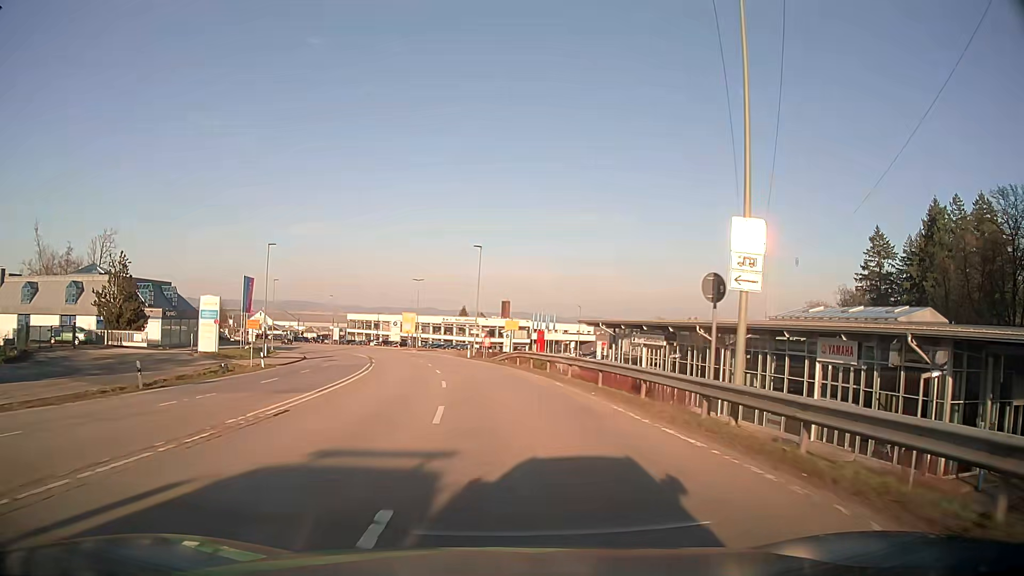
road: secondary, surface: asphalt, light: Day
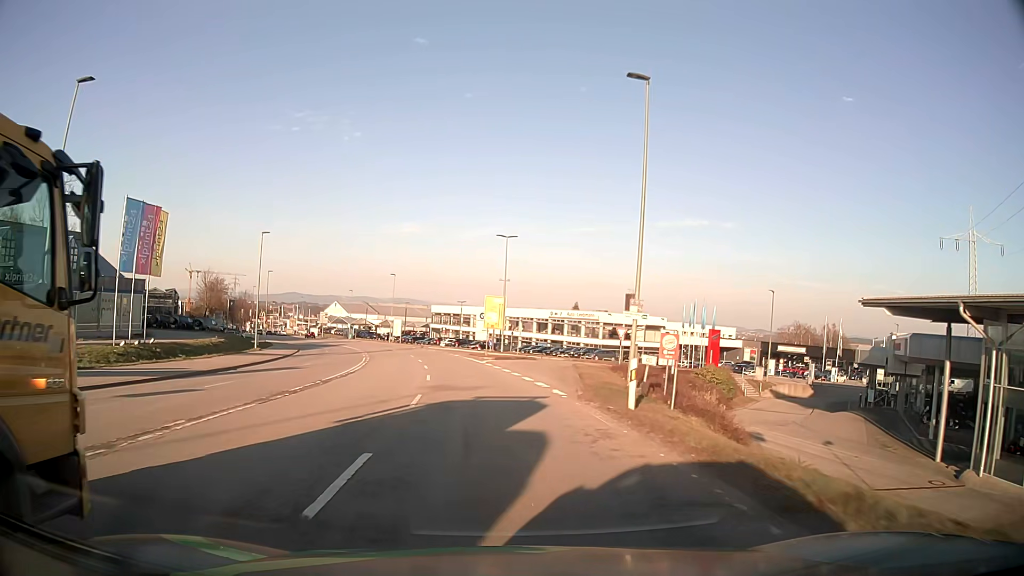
(-3.1, +41.9) m; -9°
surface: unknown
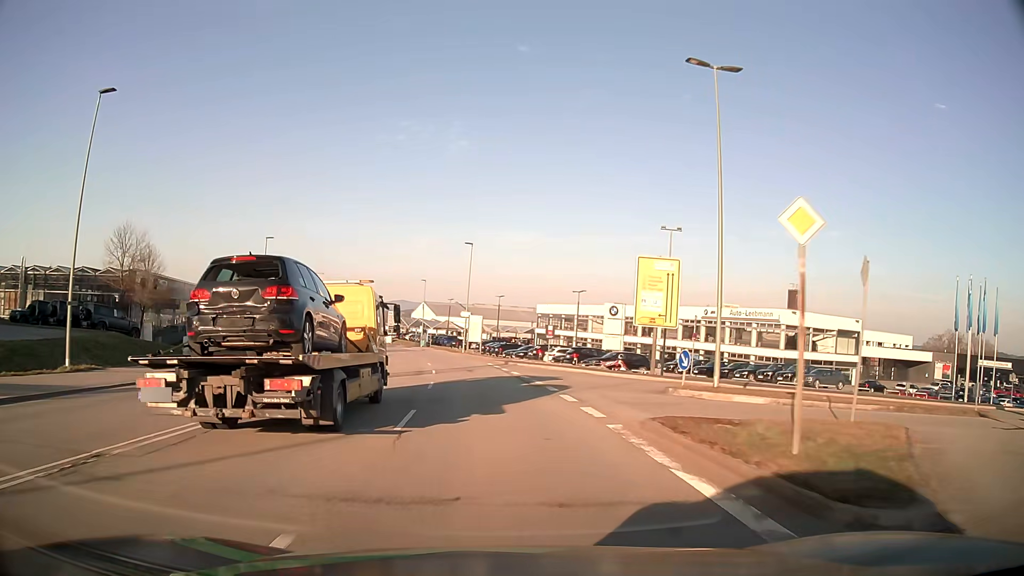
(-2.9, +38.8) m; -9°
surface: asphalt
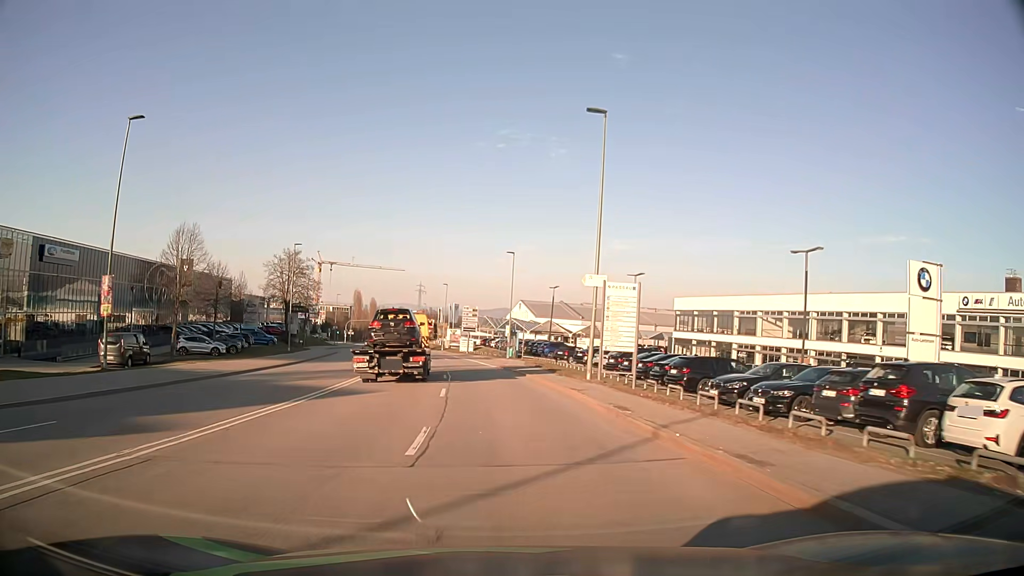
(-2.9, +38.2) m; -9°
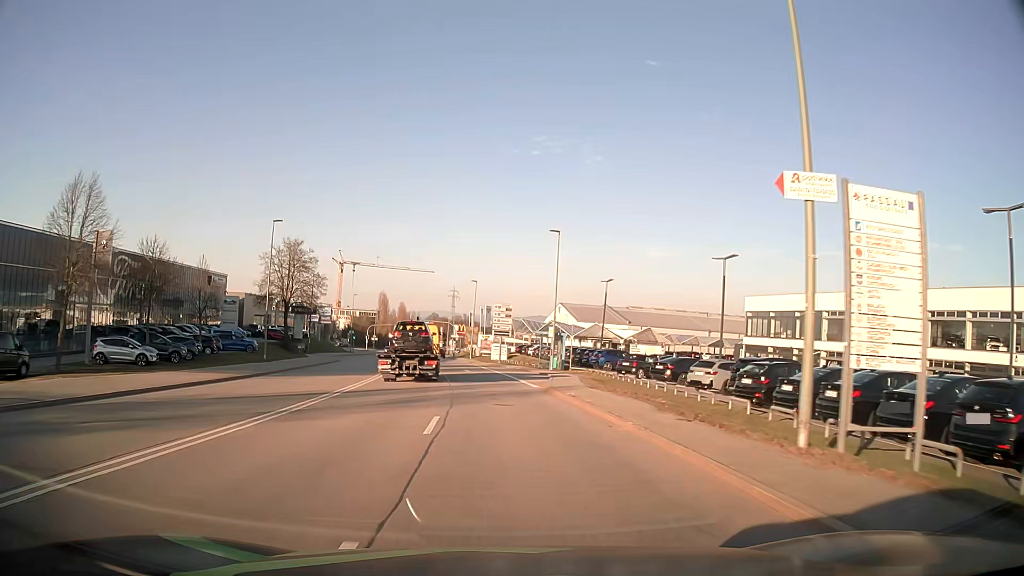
(-0.4, +15.6) m; -3°
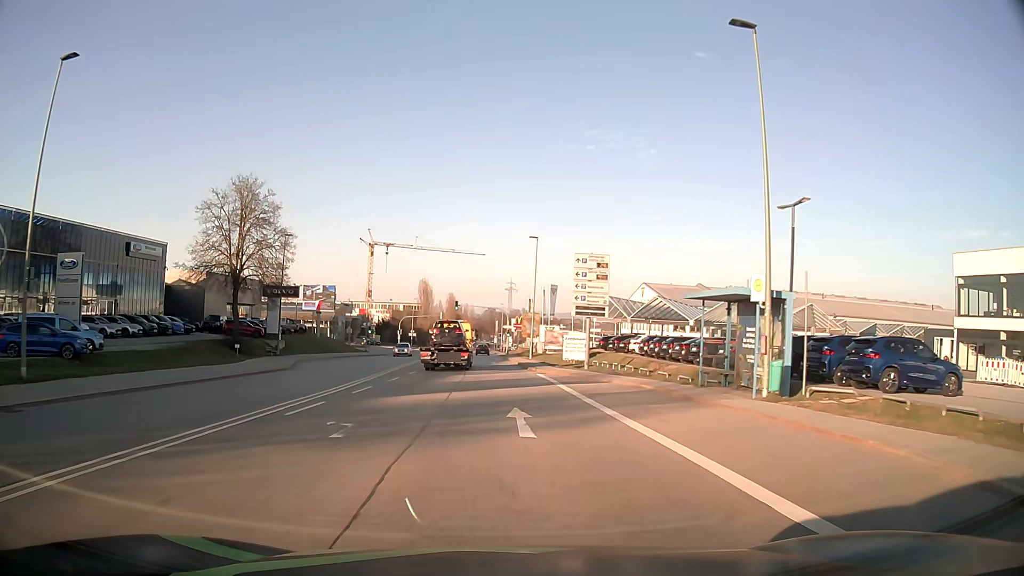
(-1.5, +32.5) m; -5°
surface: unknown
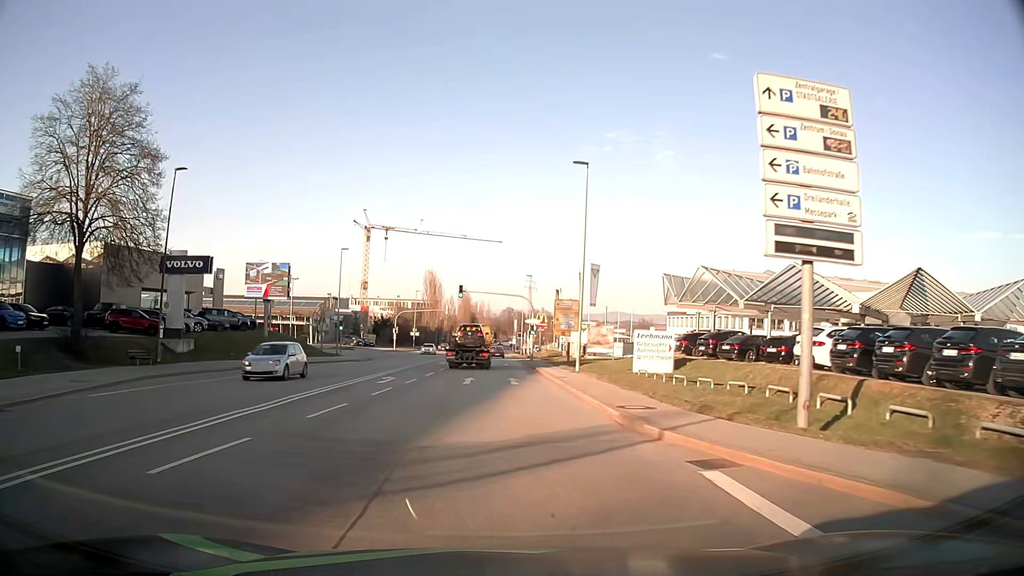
(-0.4, +24.1) m; -2°
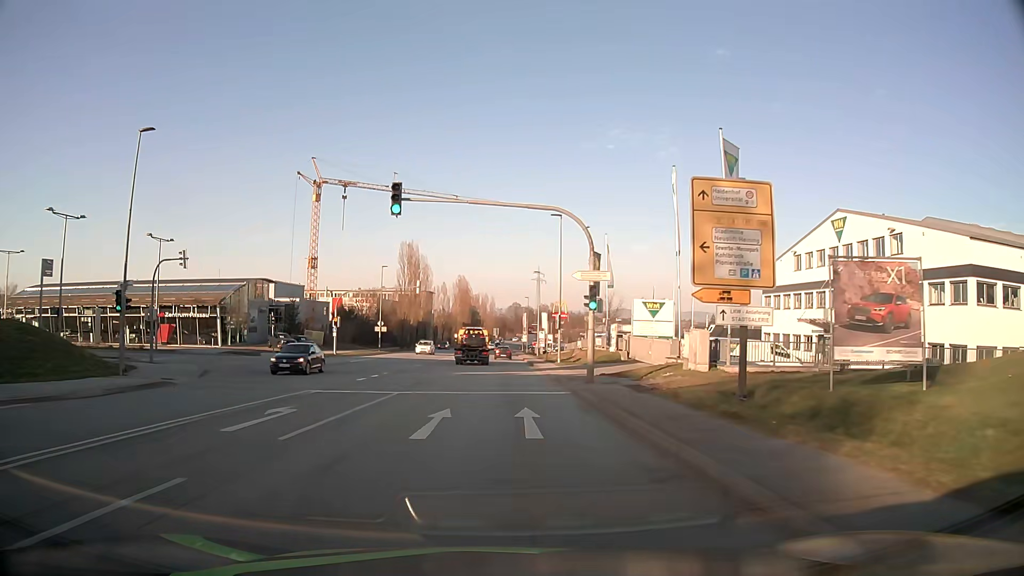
(0.0, +39.0) m; 0°
(0, +10) (0, +20) (0, +30) (0, +40) (0, +50) (0, +60) (0, +70) (0, +80) (0, +90) (0, +100) m
